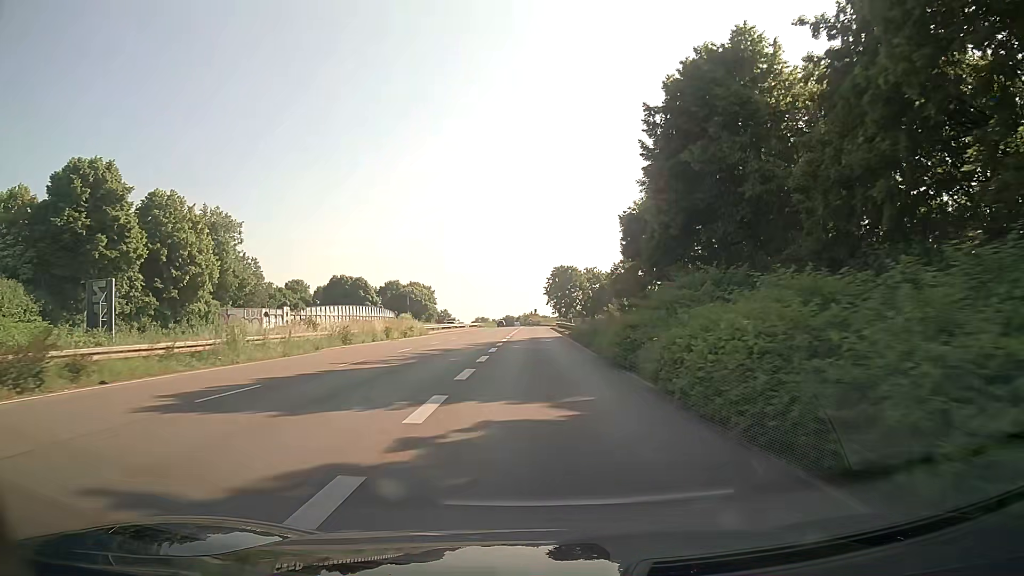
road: trunk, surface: asphalt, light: Day
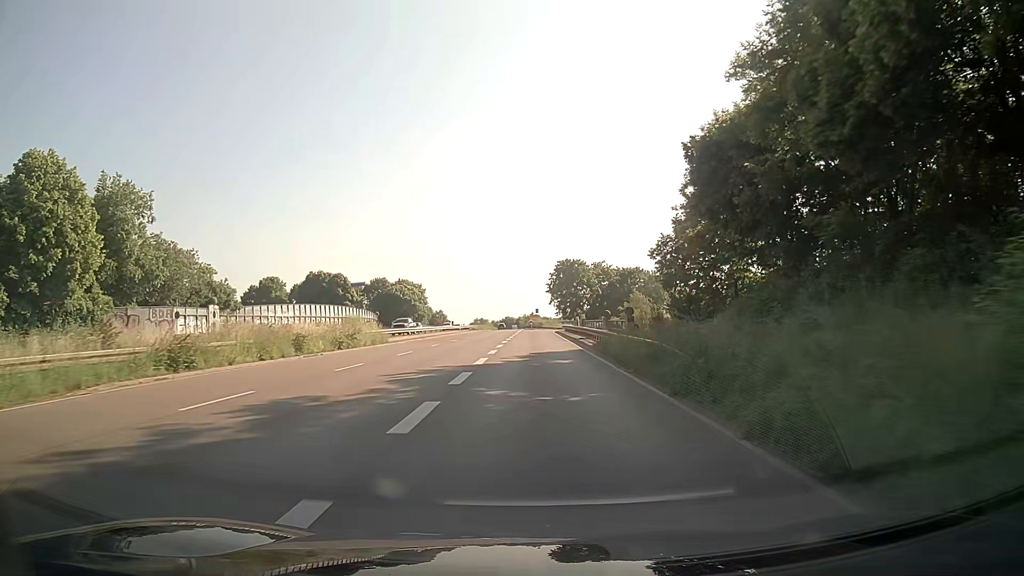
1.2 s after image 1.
(0.0, +18.5) m; 0°
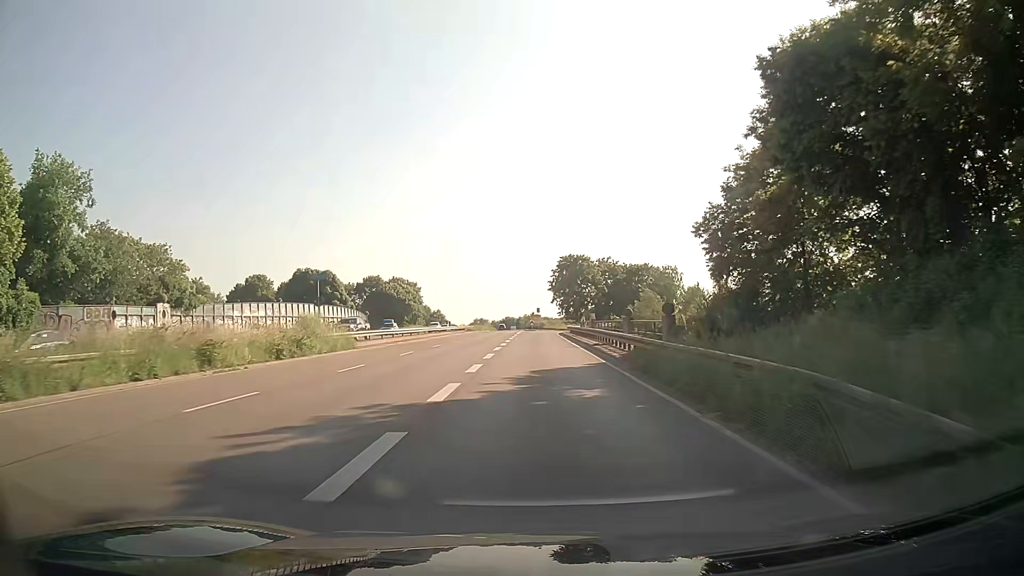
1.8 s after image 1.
(0.0, +8.9) m; 0°
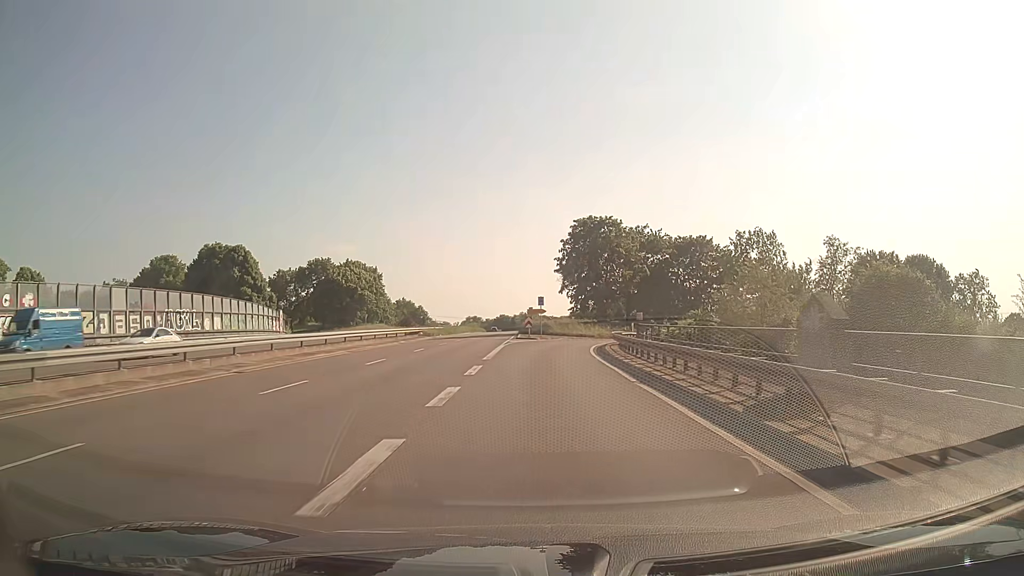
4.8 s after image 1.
(+0.1, +42.0) m; 0°
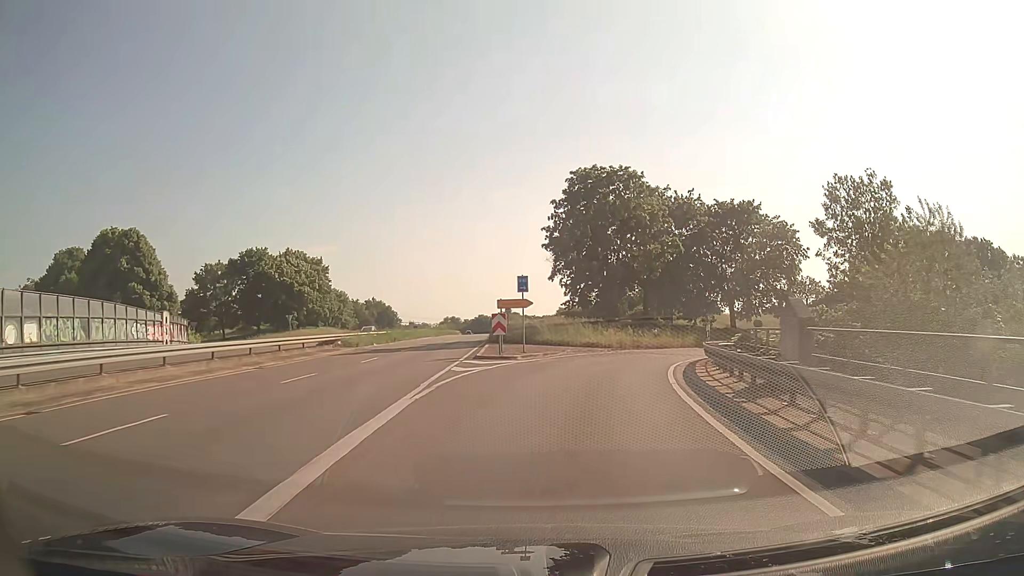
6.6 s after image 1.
(+0.3, +23.7) m; +2°
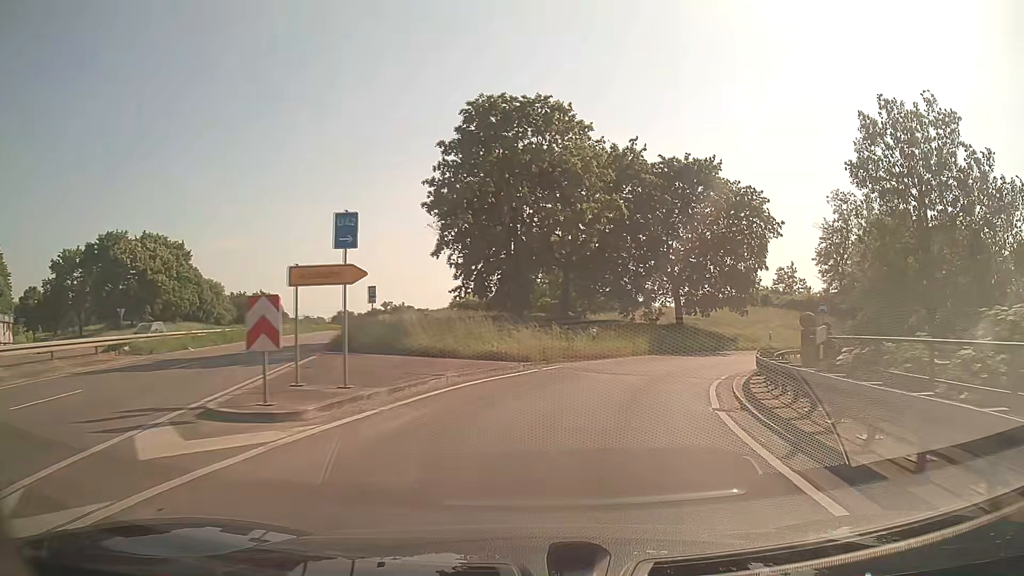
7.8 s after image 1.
(+0.9, +15.0) m; +9°
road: trunk_link
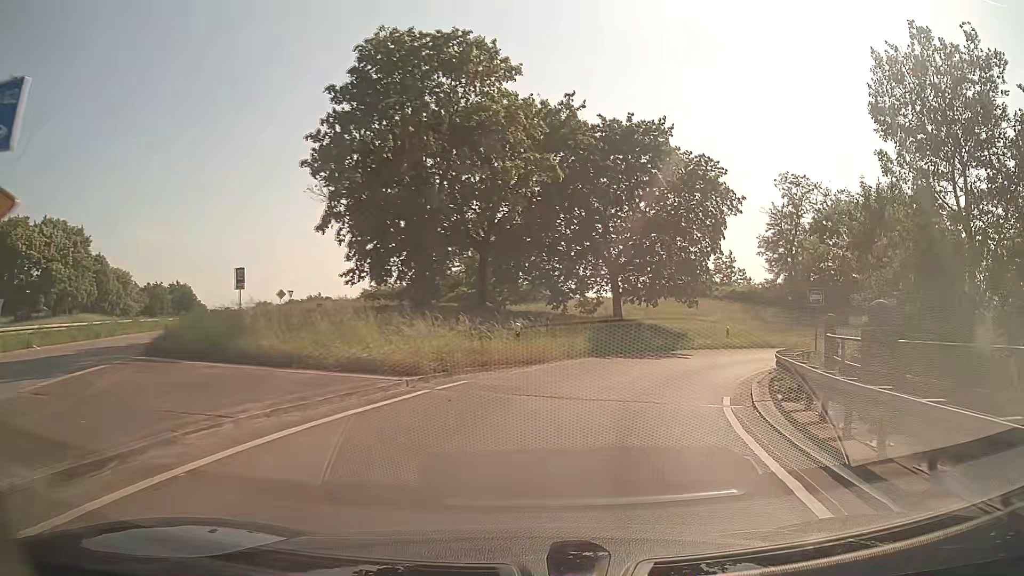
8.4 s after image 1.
(+0.4, +7.3) m; +6°
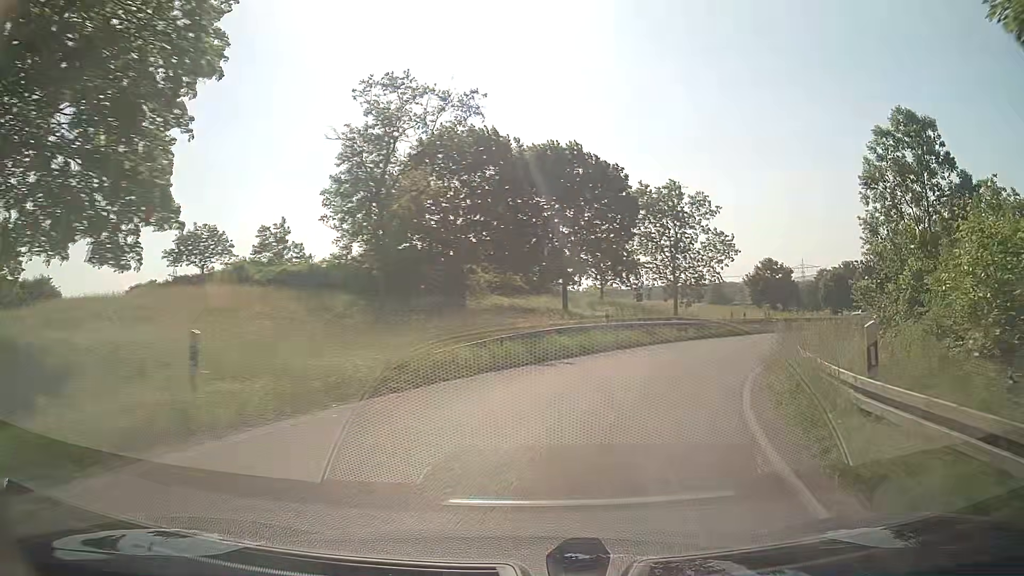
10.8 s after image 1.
(+8.8, +26.9) m; +38°
(+1, +10) (+4, +19) (+9, +28) (+16, +36) (+22, +43) (+29, +51) (+36, +58) (+43, +65) (+49, +73) (+56, +80) m
